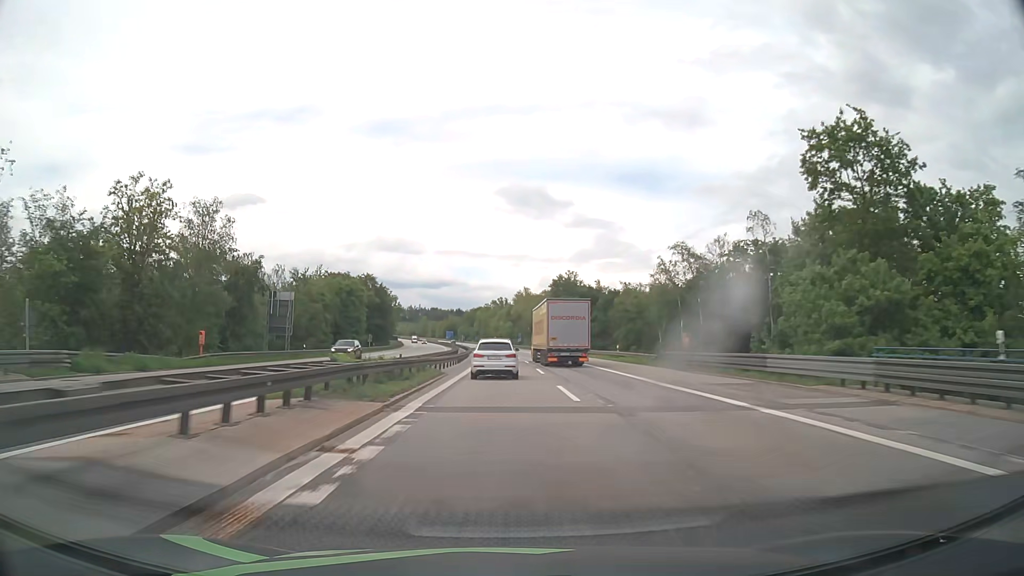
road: motorway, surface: asphalt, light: Day
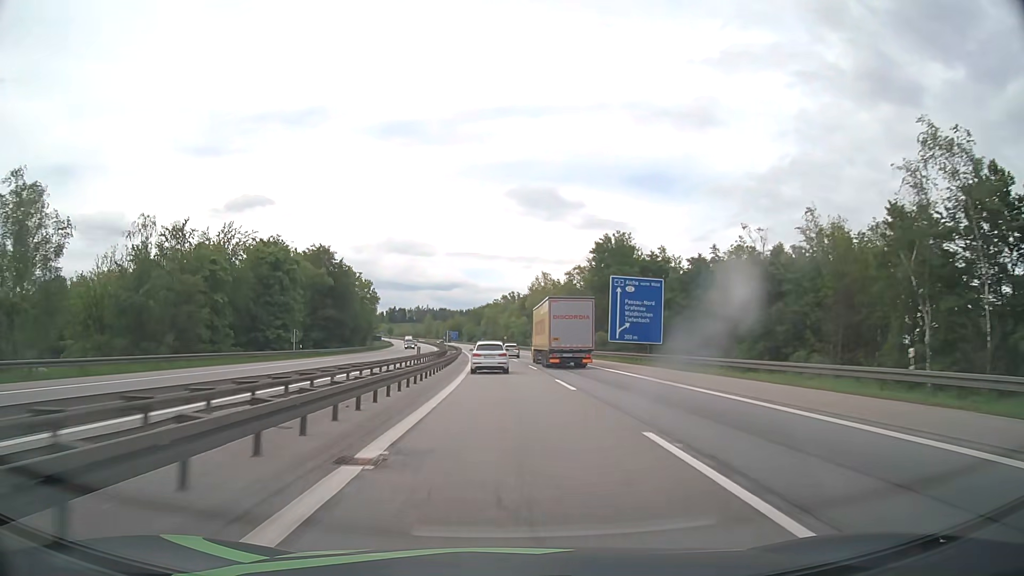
(-0.3, +46.1) m; -1°
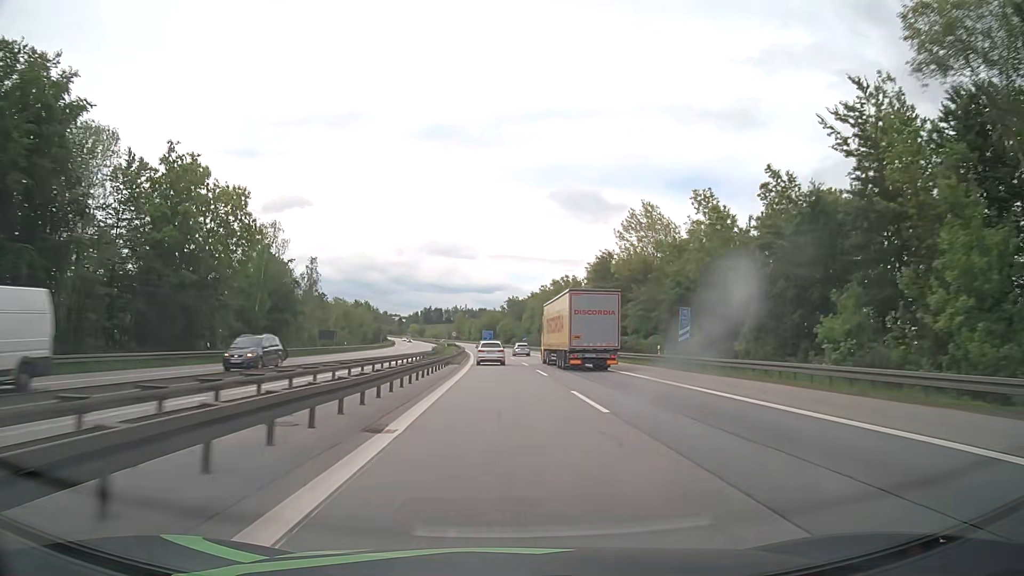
(-2.5, +77.8) m; -4°
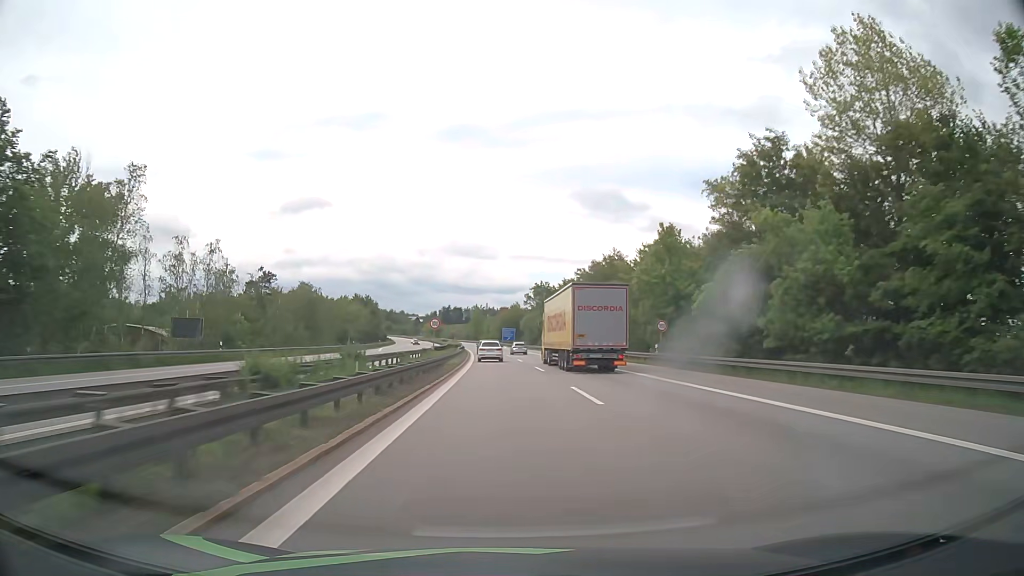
(-0.9, +47.0) m; -2°
(0, +10) (0, +20) (0, +30) (-1, +40) (-1, +50) (-1, +60) (-2, +70) (-2, +80) (-3, +90) (-3, +100) m
